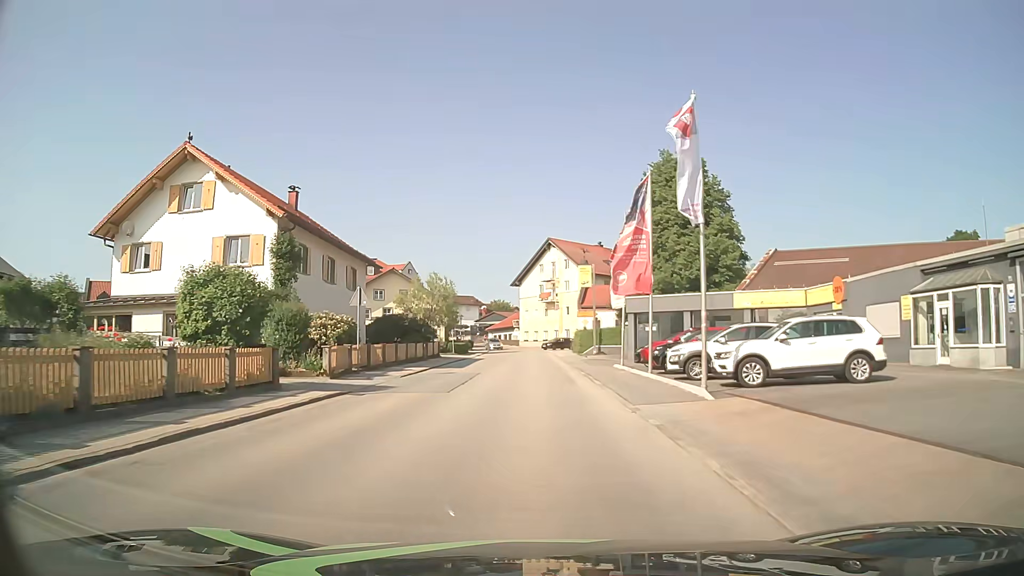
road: tertiary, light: Day
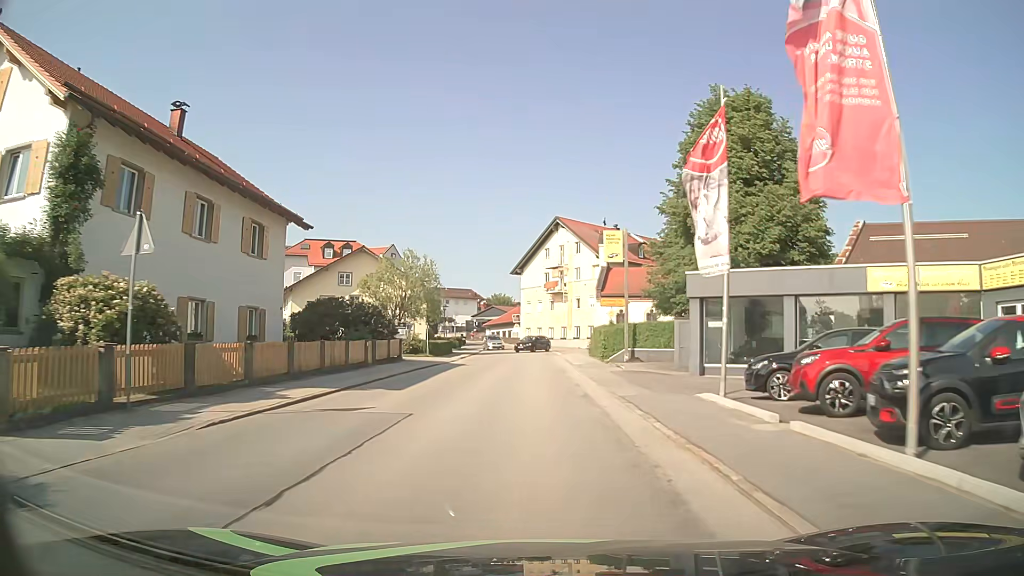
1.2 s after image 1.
(0.0, +15.2) m; 0°
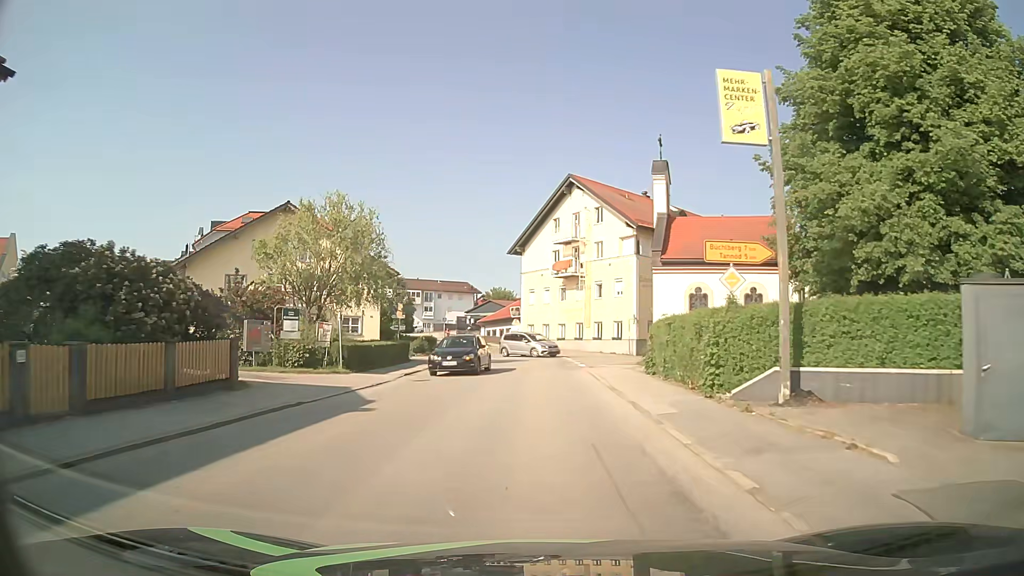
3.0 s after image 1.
(-0.1, +20.2) m; 0°
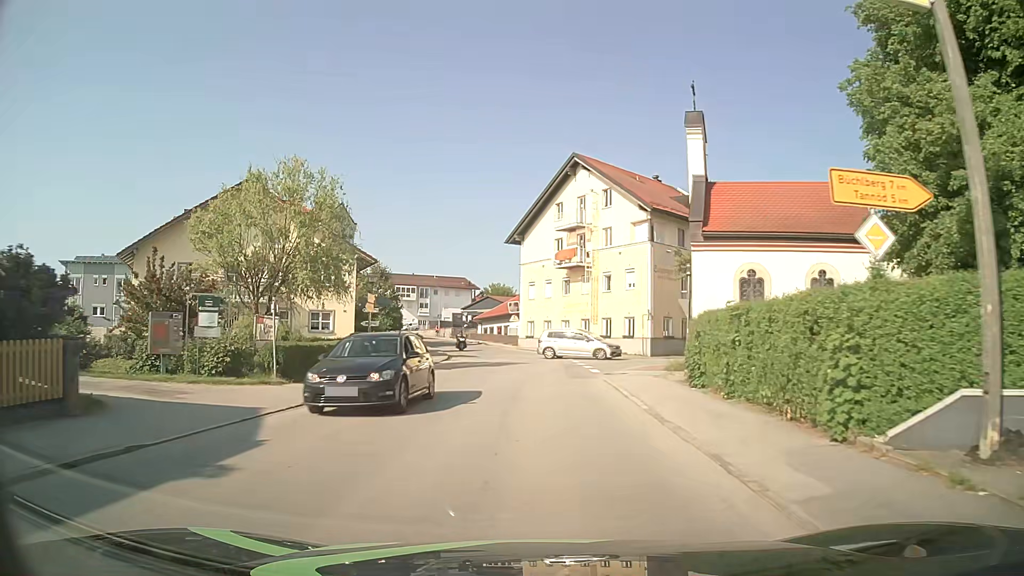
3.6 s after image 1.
(0.0, +6.1) m; 0°
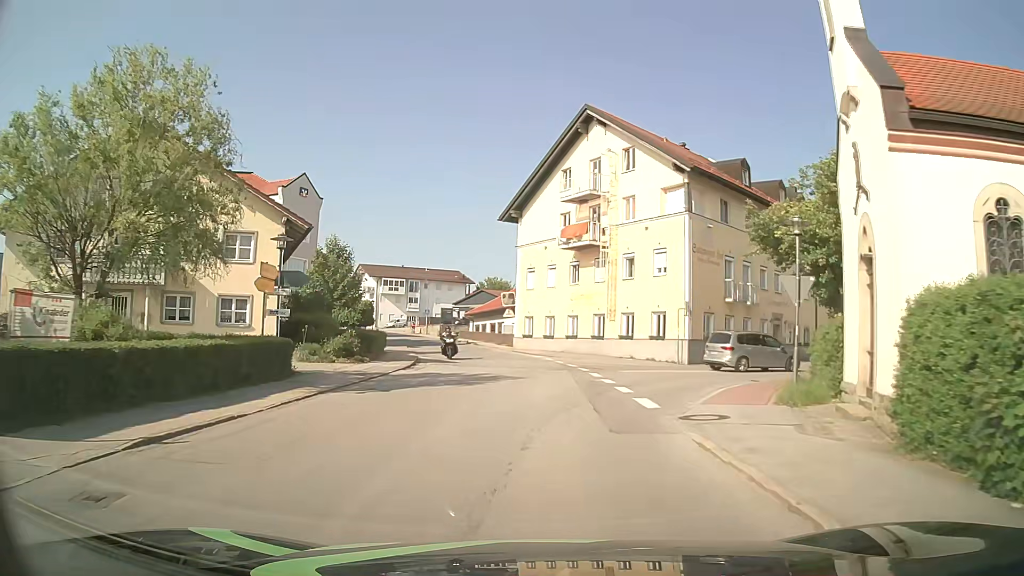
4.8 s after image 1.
(0.0, +10.9) m; 0°
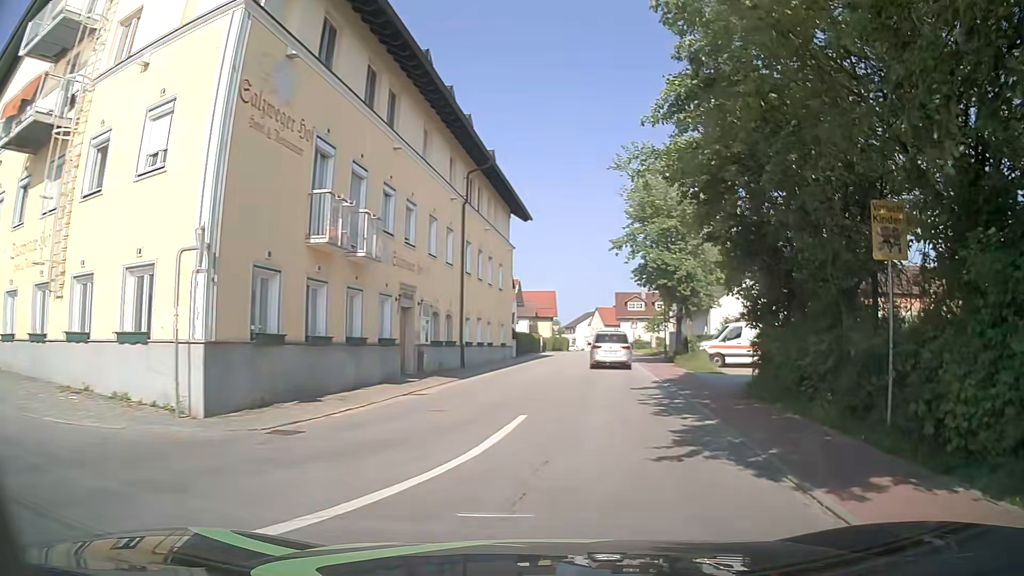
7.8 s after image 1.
(+4.6, +21.2) m; +37°
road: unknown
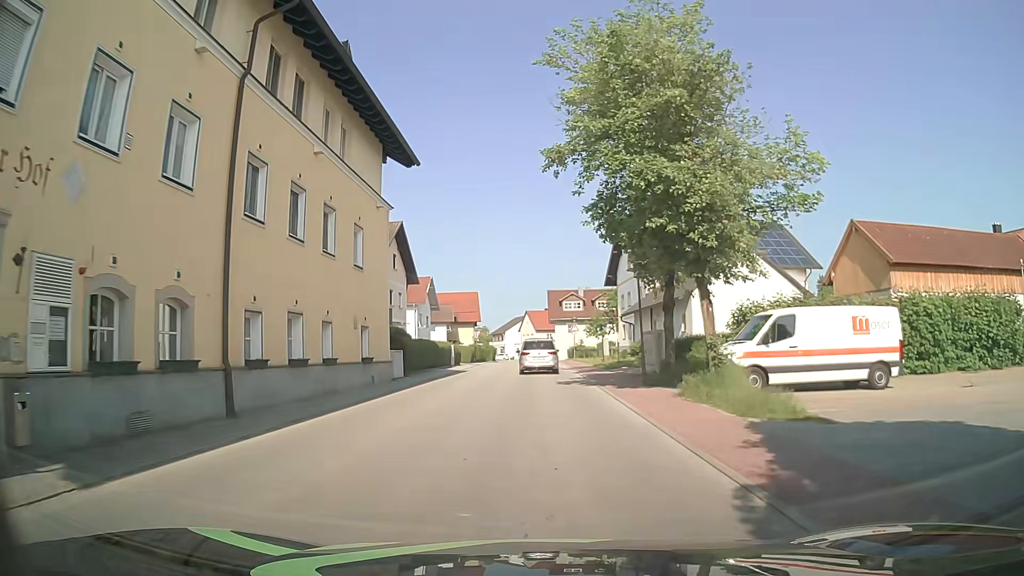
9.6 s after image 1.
(+1.5, +16.3) m; +5°
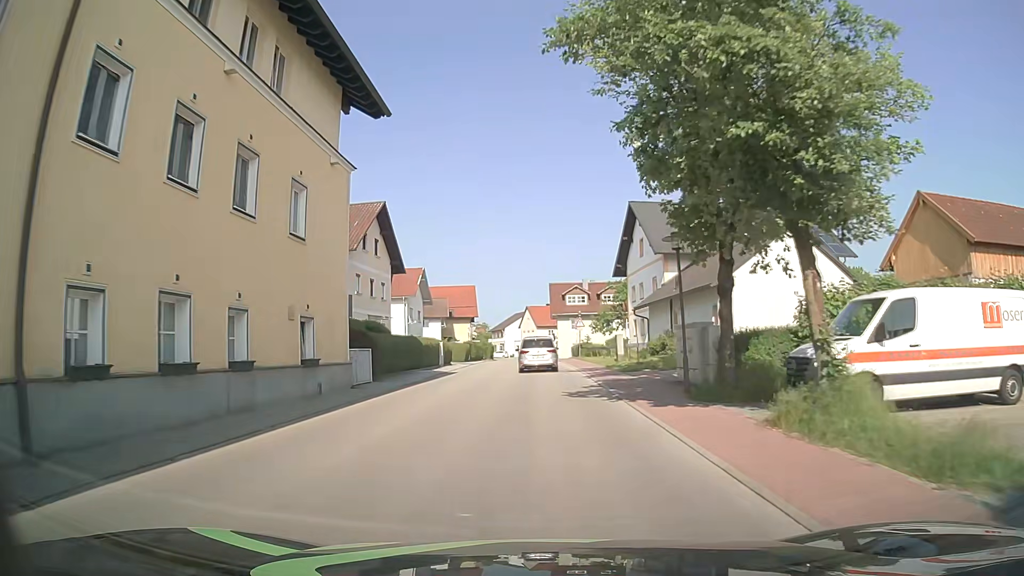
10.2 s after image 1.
(+0.2, +6.3) m; +1°
(0, +10) (0, +20) (0, +30) (0, +40) (0, +50) (0, +60) (0, +70) (0, +80) (0, +90) (-1, +100) m
